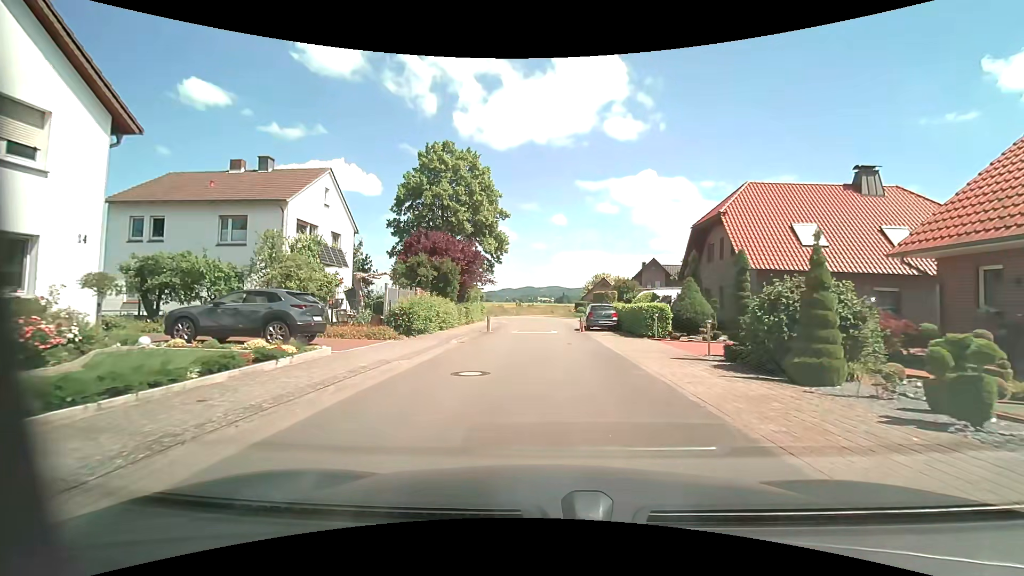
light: Day
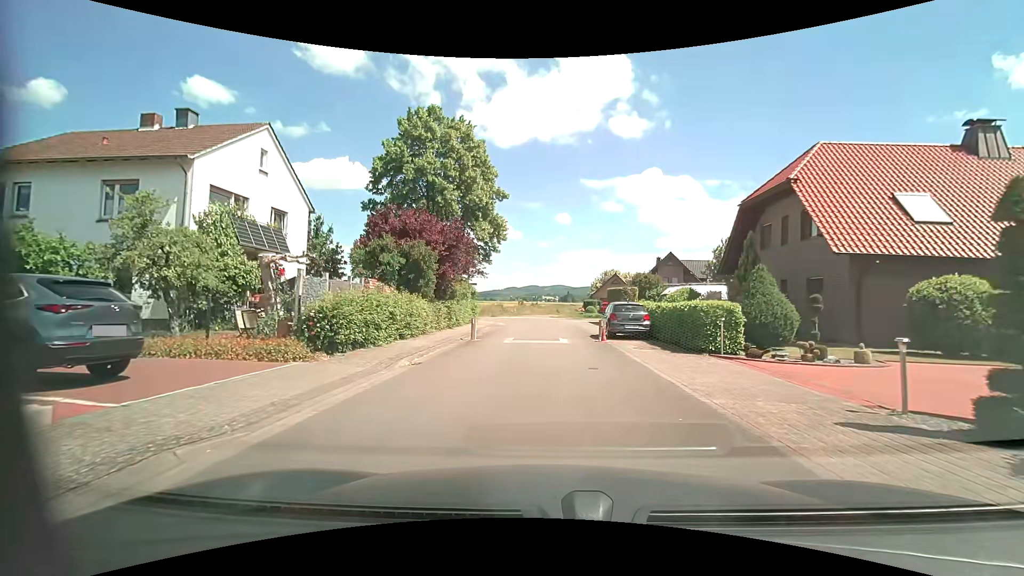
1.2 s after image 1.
(-0.1, +7.0) m; -1°
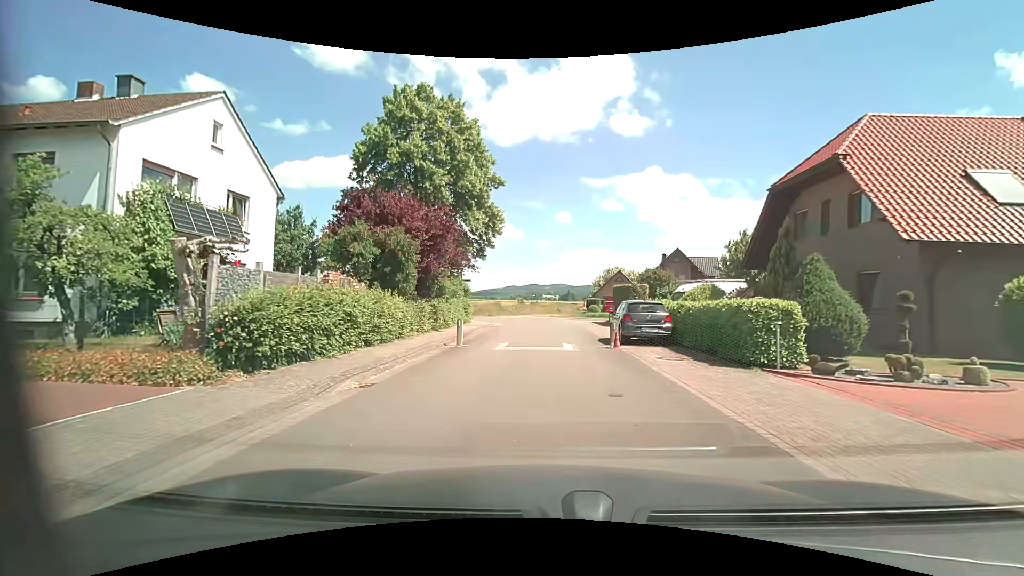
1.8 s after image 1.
(0.0, +3.1) m; 0°
